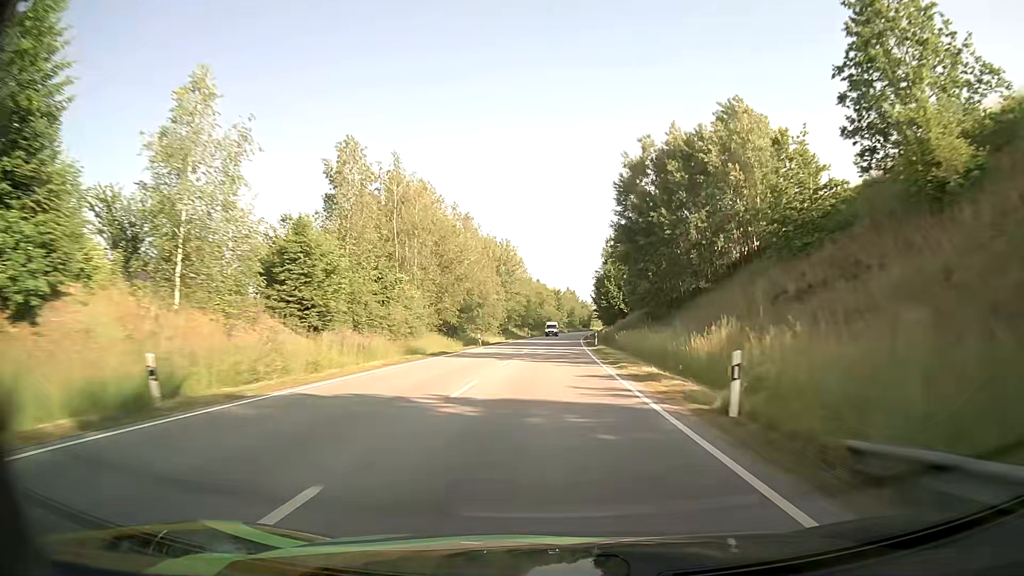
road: primary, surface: asphalt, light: Day
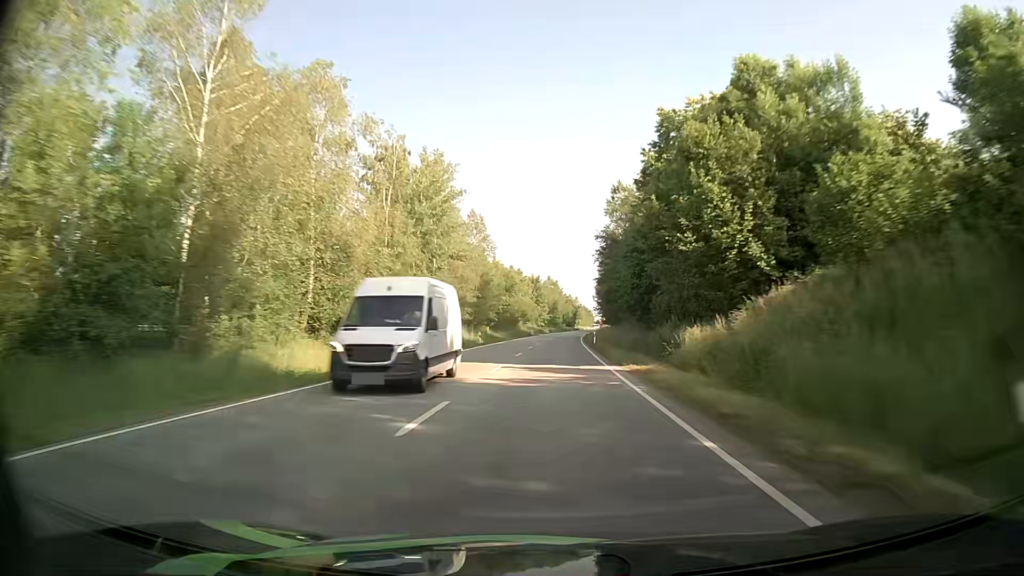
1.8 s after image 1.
(+0.9, +52.2) m; +2°
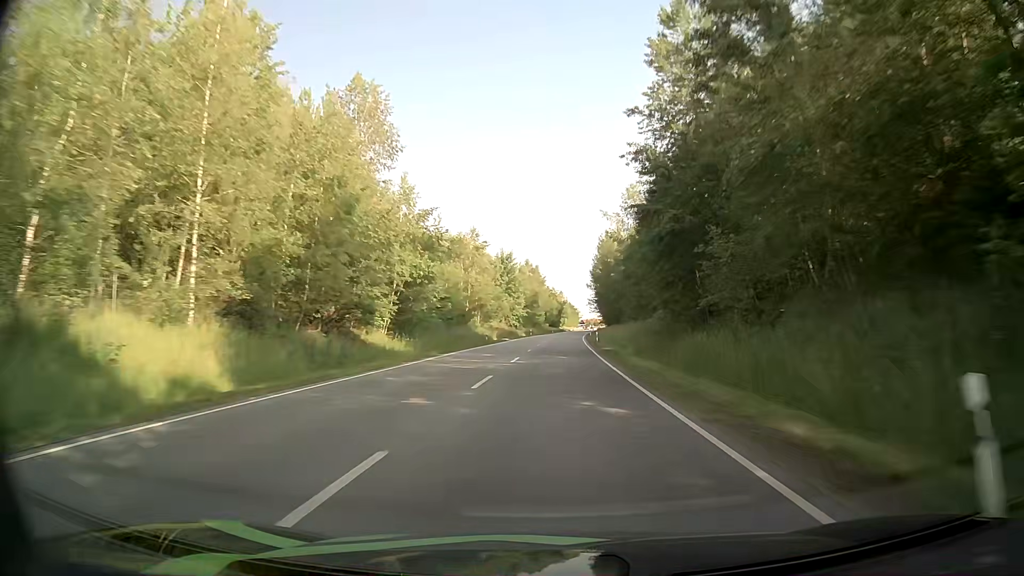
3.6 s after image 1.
(+0.7, +52.2) m; +2°
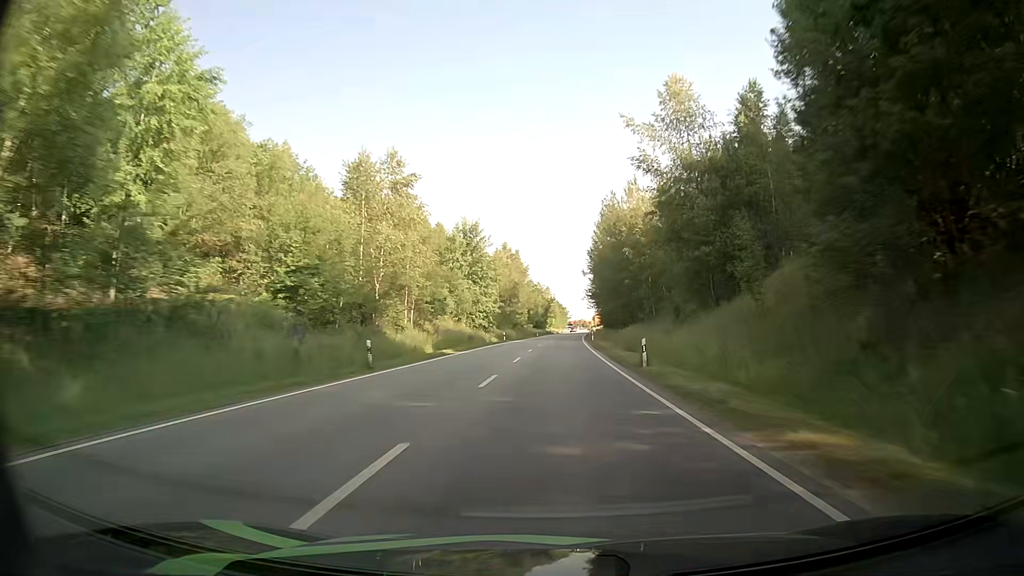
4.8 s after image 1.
(+0.4, +34.8) m; +1°
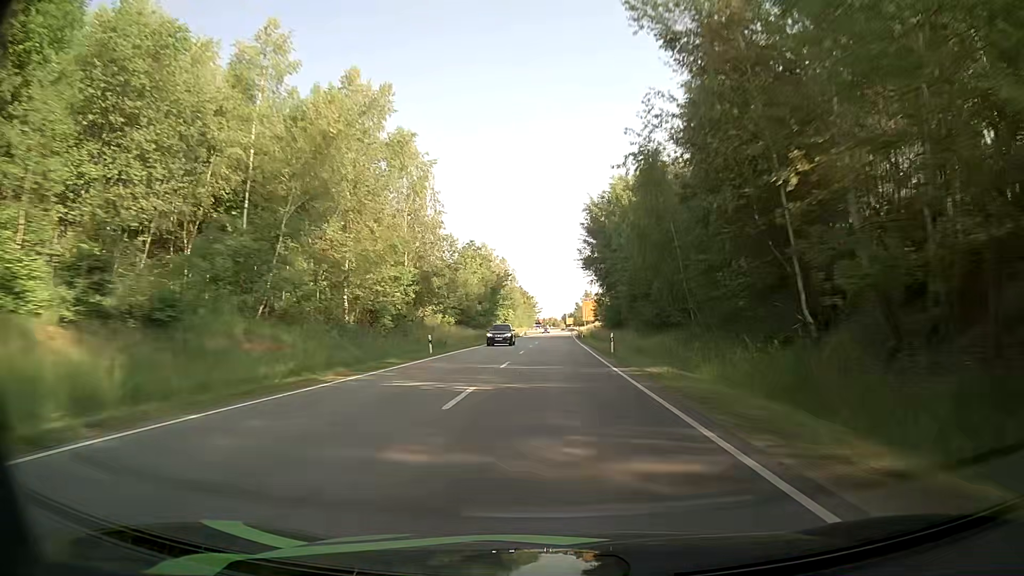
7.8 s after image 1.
(+2.7, +87.0) m; +3°
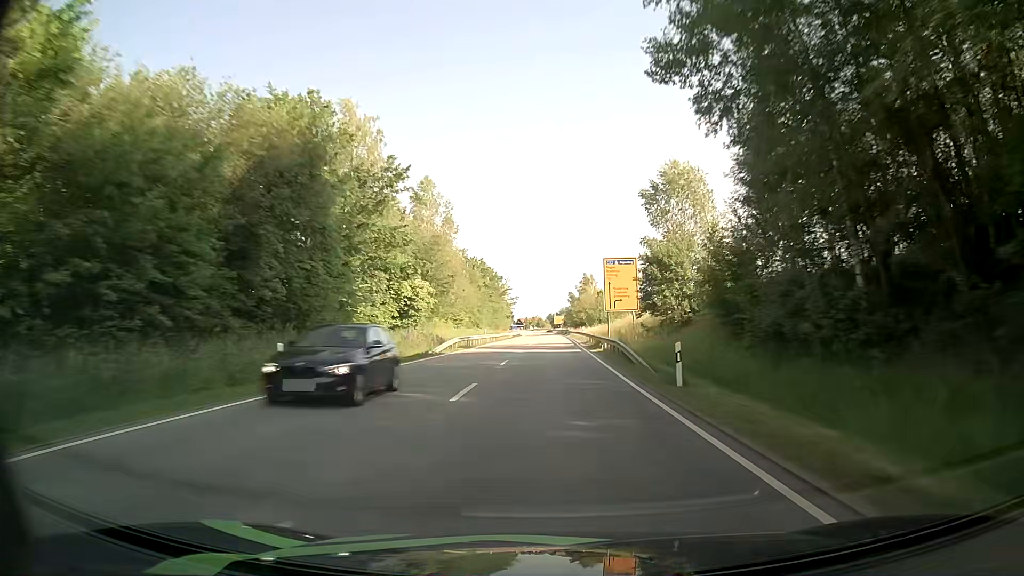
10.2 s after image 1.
(+1.2, +69.7) m; +1°
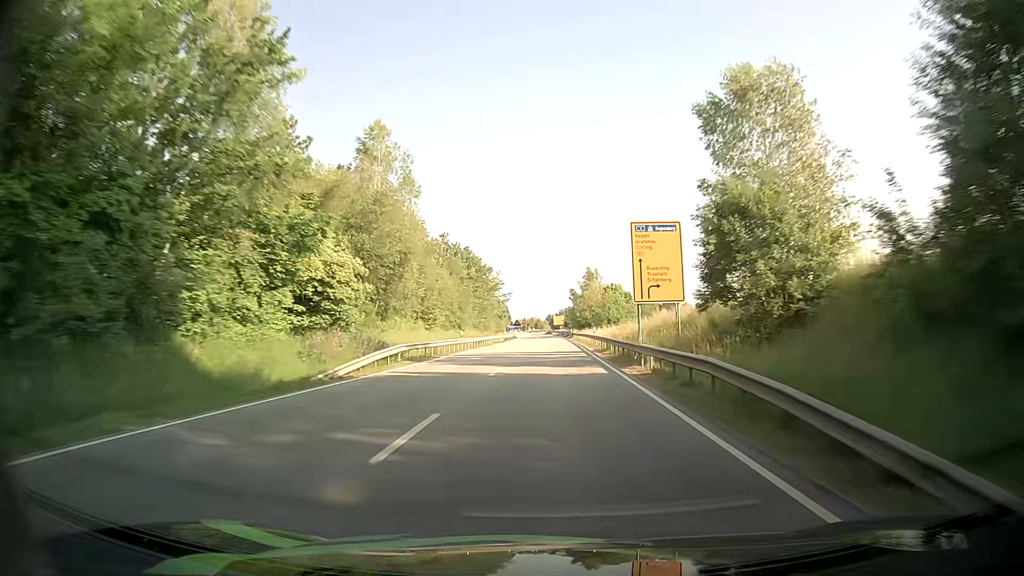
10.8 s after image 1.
(0.0, +17.4) m; 0°
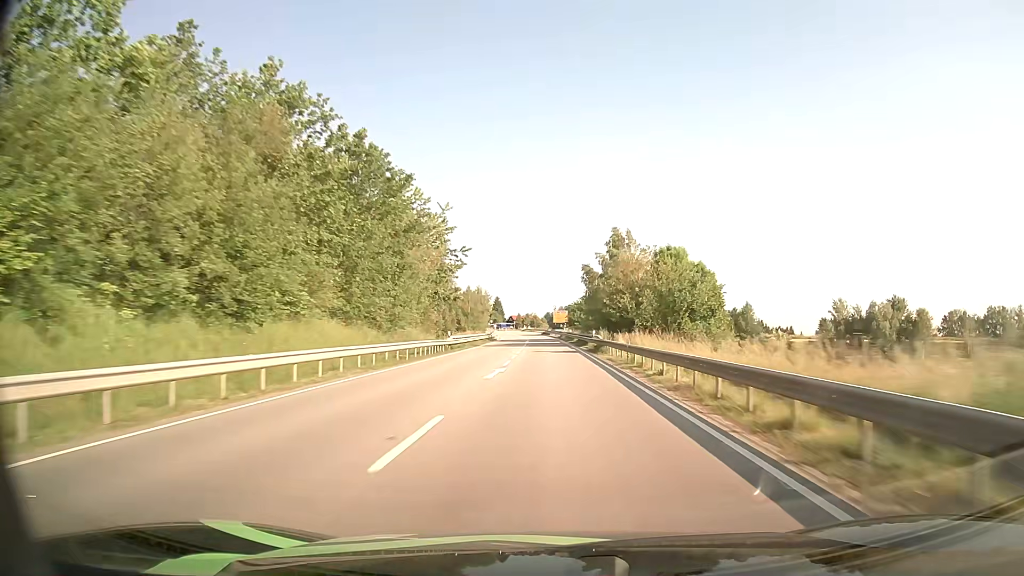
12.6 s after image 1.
(+0.2, +52.2) m; 0°
(0, +10) (0, +20) (0, +30) (0, +40) (0, +50) (0, +60) (-1, +70) (-1, +80) (-1, +90) (-2, +100) m
